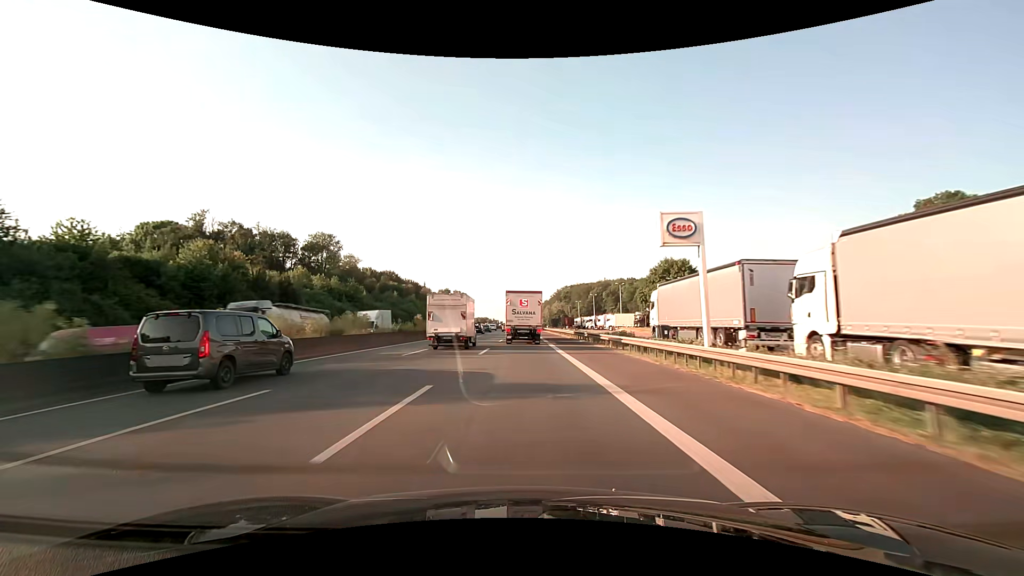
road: motorway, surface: asphalt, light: Day
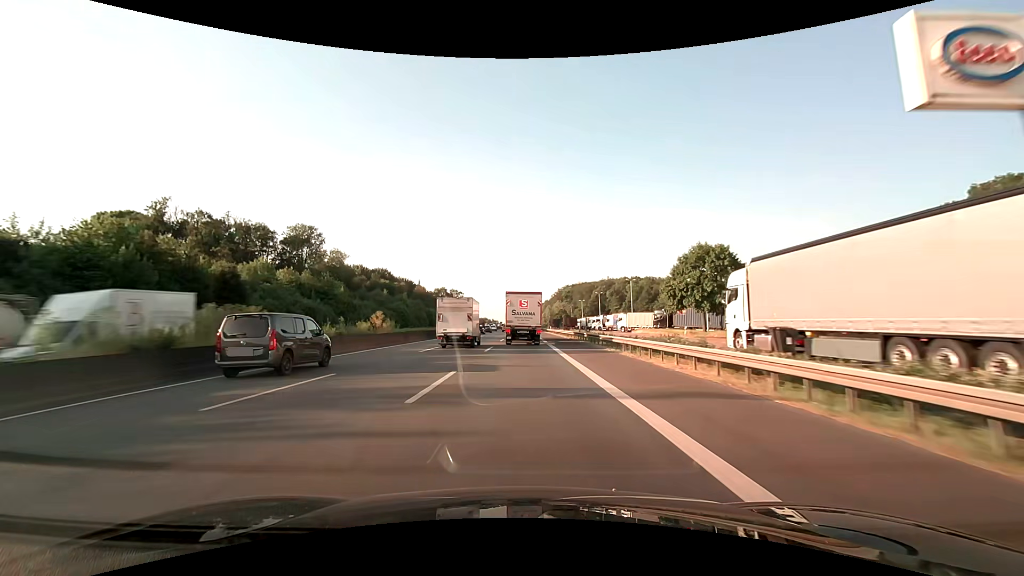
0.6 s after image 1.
(0.0, +14.3) m; 0°
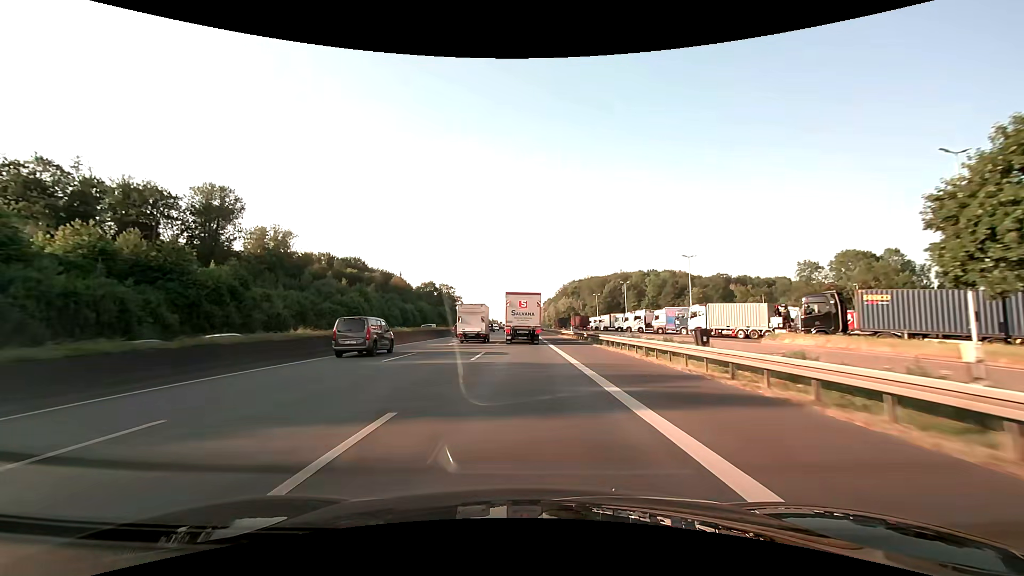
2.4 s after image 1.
(0.0, +43.0) m; 0°
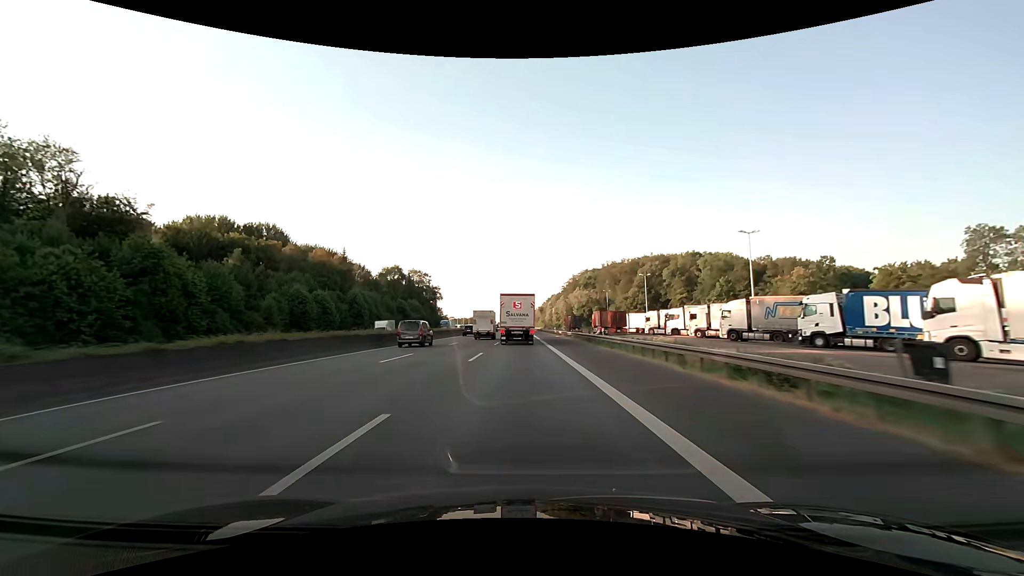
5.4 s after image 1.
(+0.1, +72.2) m; 0°
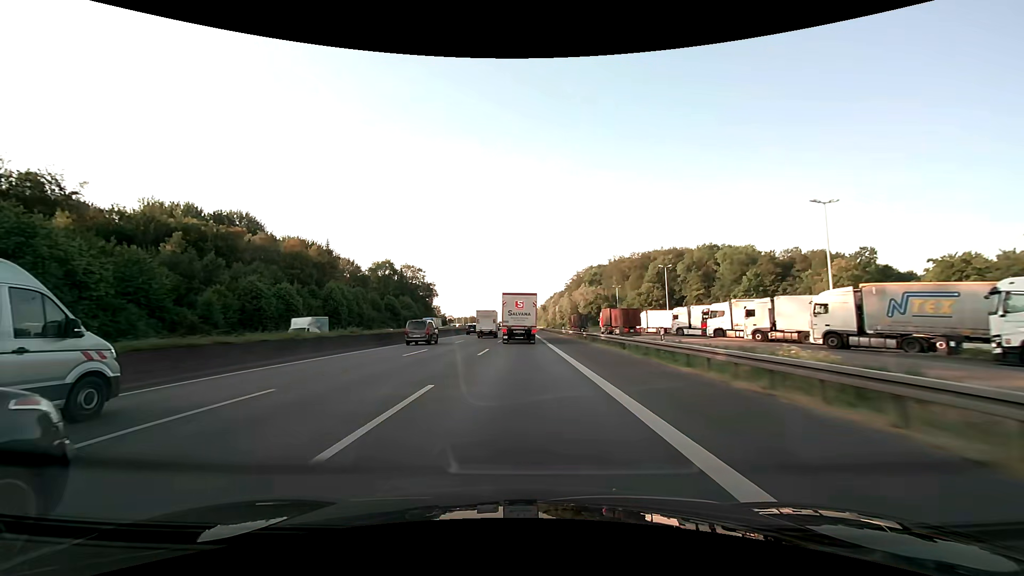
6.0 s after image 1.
(0.0, +14.5) m; 0°
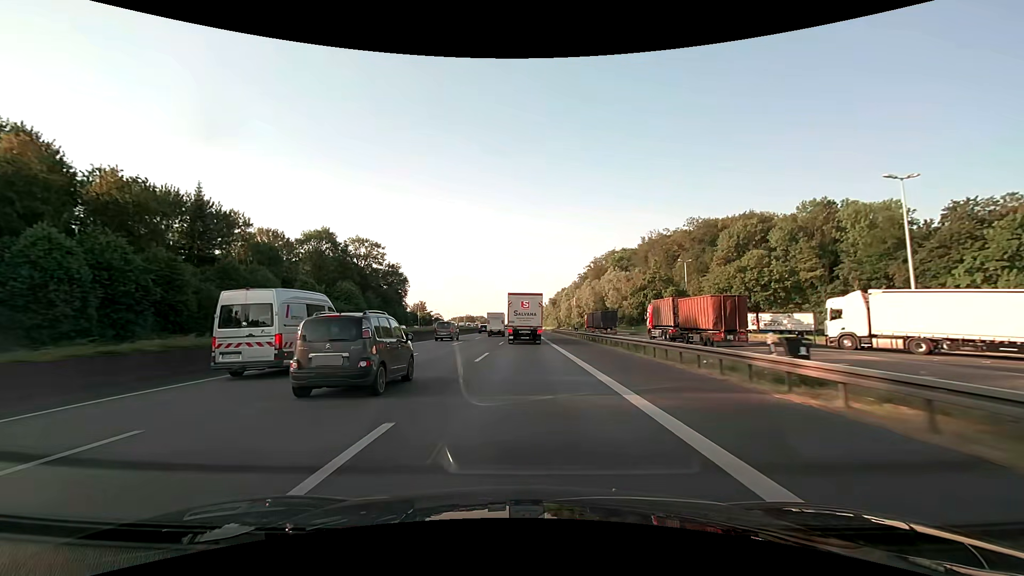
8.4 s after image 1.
(-0.2, +58.4) m; 0°
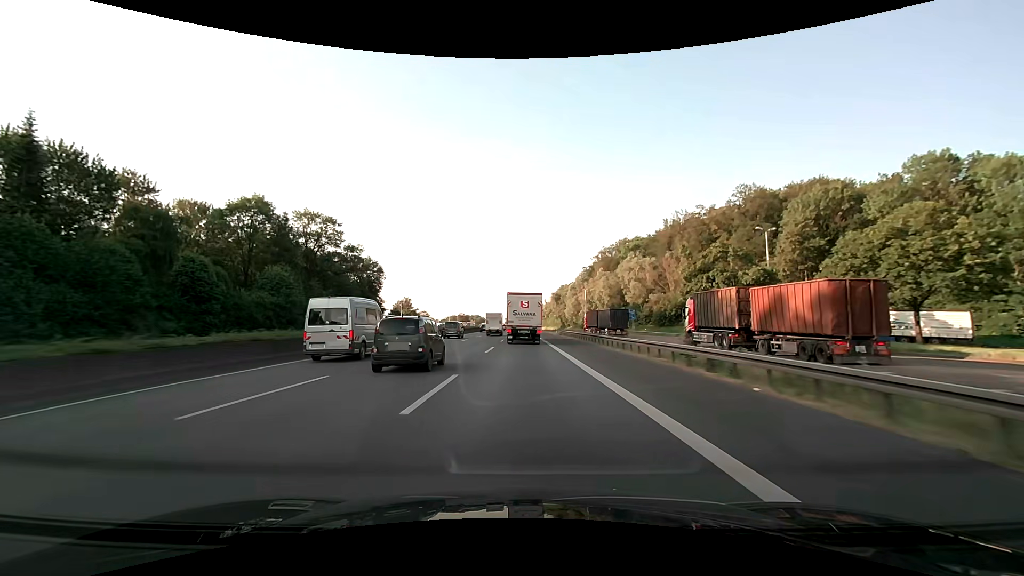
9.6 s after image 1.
(0.0, +29.3) m; 0°
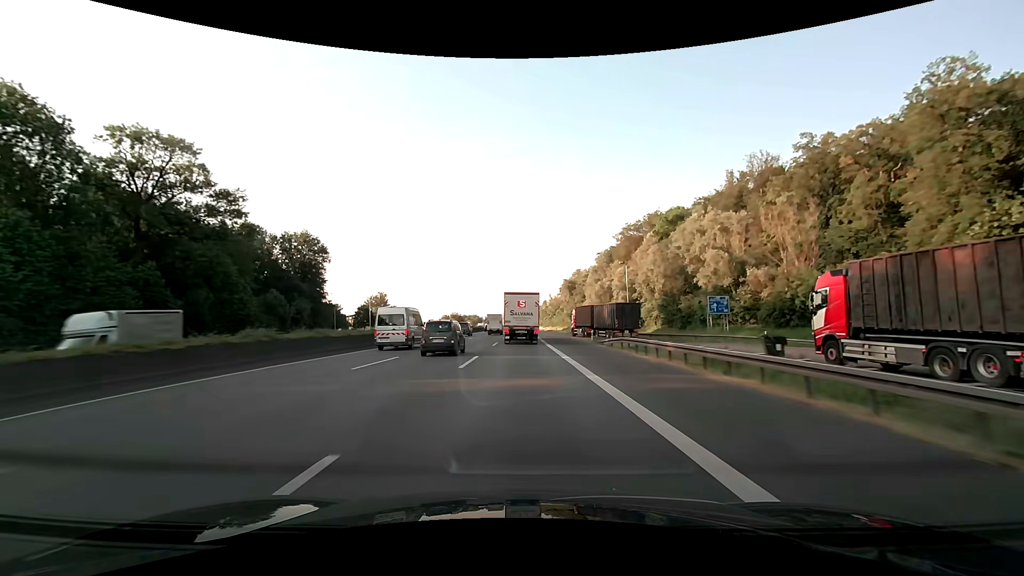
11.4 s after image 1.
(+0.1, +44.0) m; 0°
(0, +10) (0, +20) (0, +30) (0, +40) (-1, +50) (-1, +60) (-1, +70) (-2, +80) (-2, +90) (-3, +100) m
